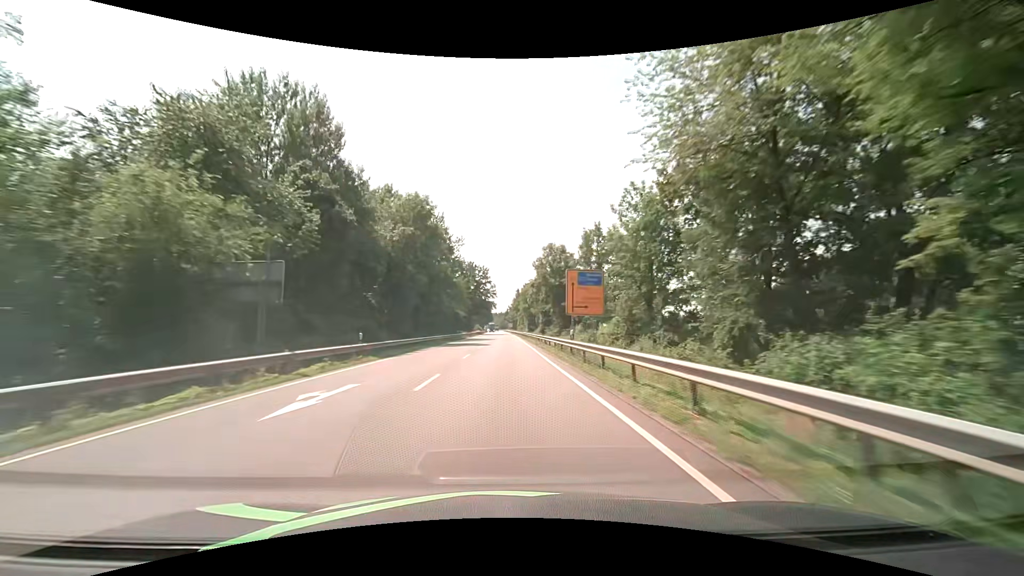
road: primary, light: Day
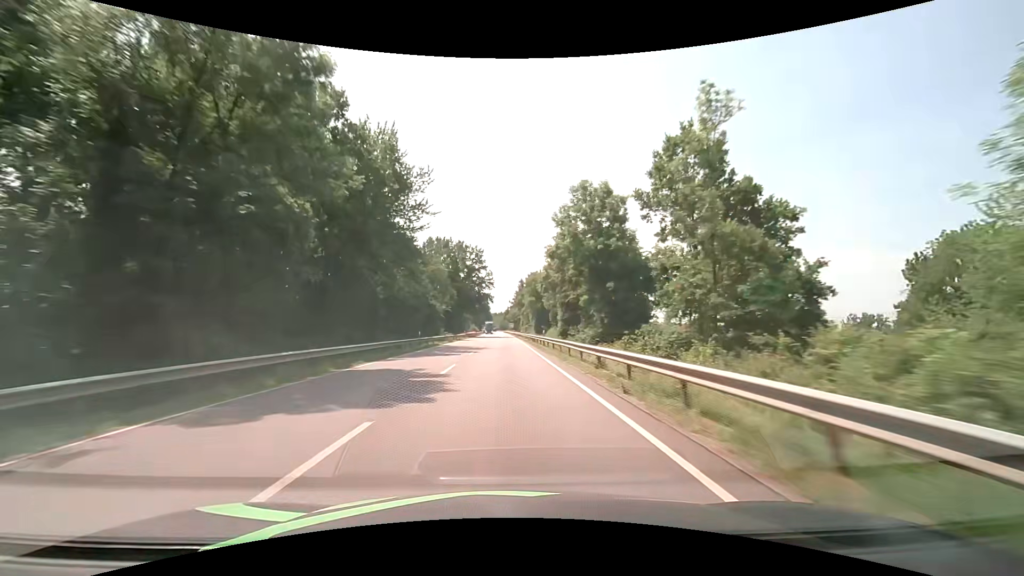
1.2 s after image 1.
(-0.1, +31.7) m; 0°
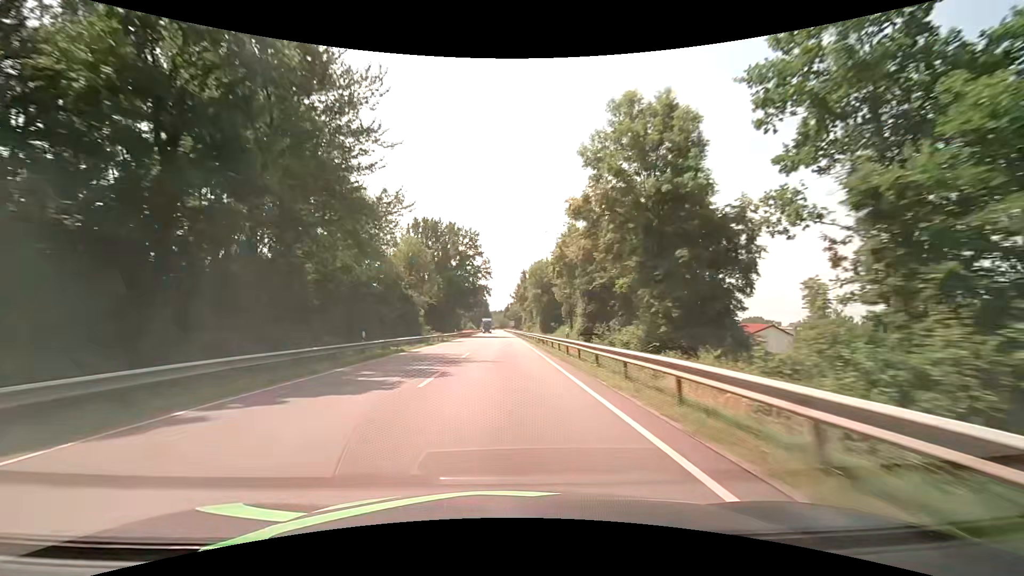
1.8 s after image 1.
(-0.1, +15.8) m; 0°
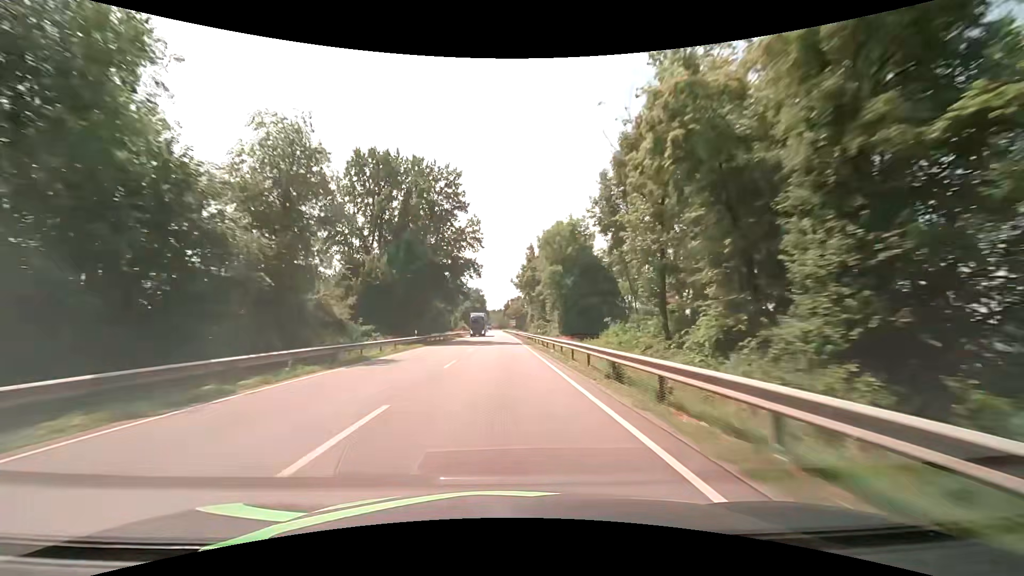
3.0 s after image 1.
(-0.1, +31.7) m; 0°
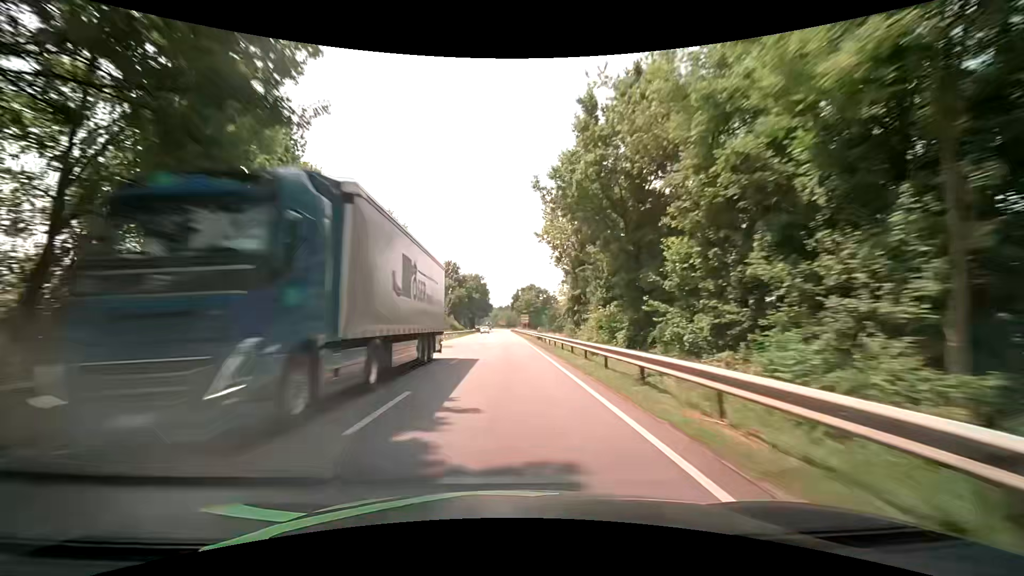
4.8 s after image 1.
(-0.4, +46.5) m; -1°
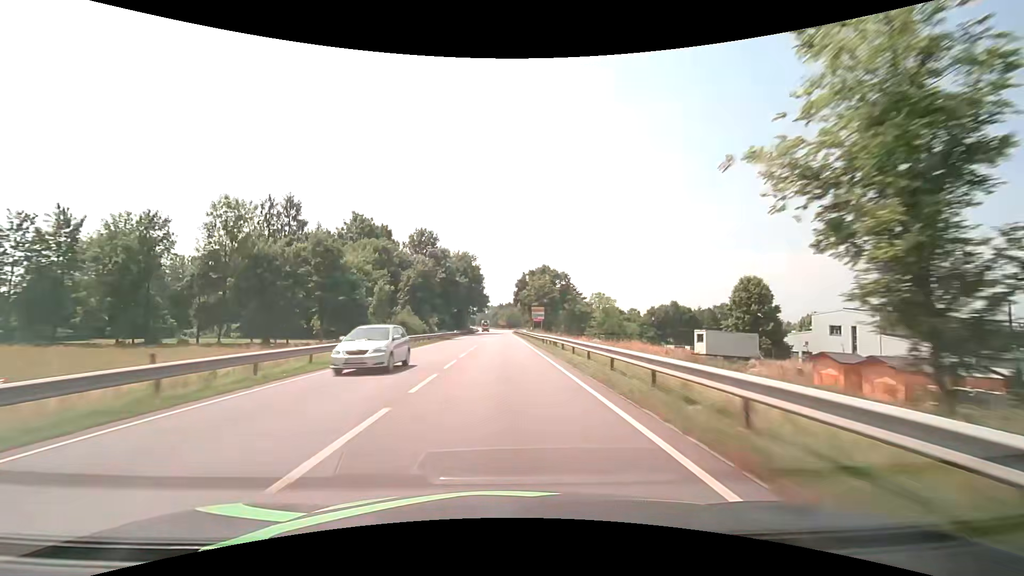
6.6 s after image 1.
(-0.1, +44.6) m; 0°
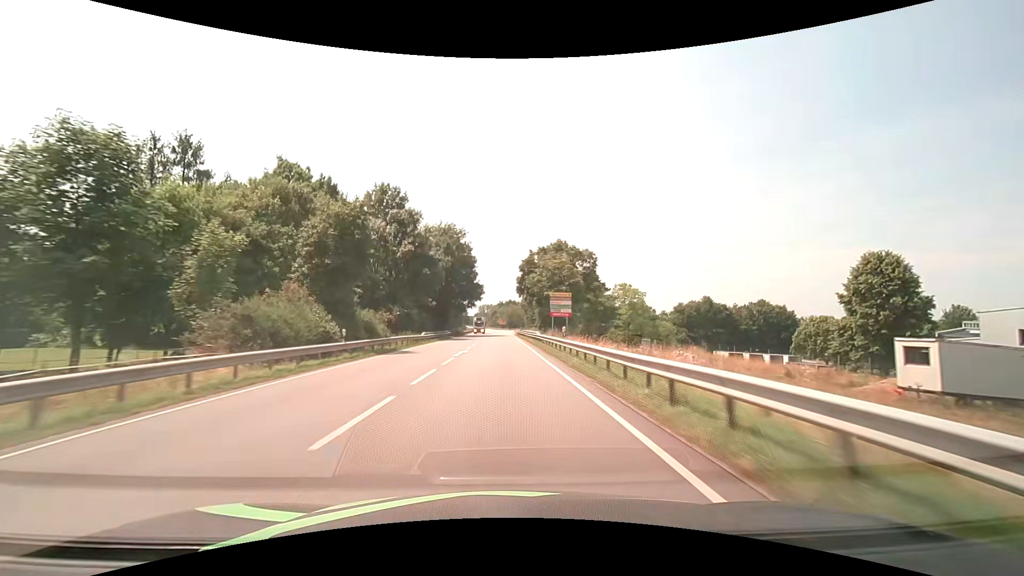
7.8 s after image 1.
(-0.1, +28.6) m; 0°
(0, +10) (0, +20) (0, +30) (0, +40) (0, +50) (0, +60) (0, +70) (-1, +80) (-1, +90) (-1, +100) m
